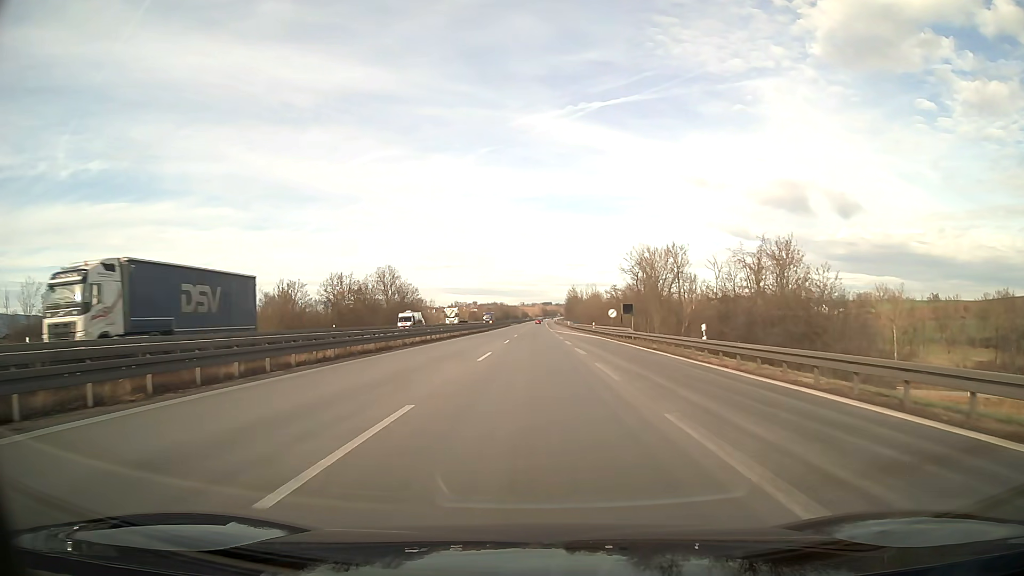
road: motorway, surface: asphalt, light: Day
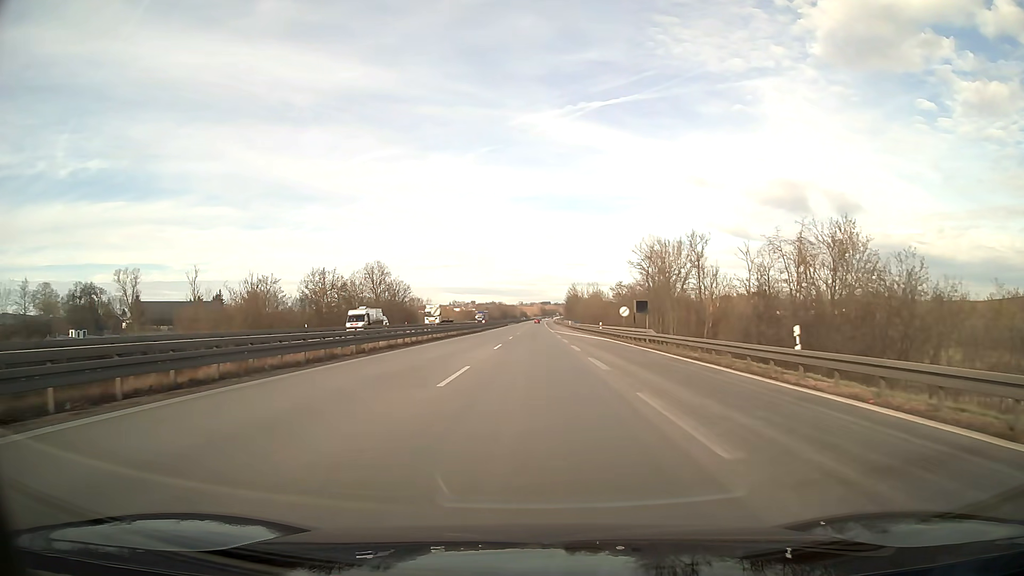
(0.0, +9.2) m; 0°
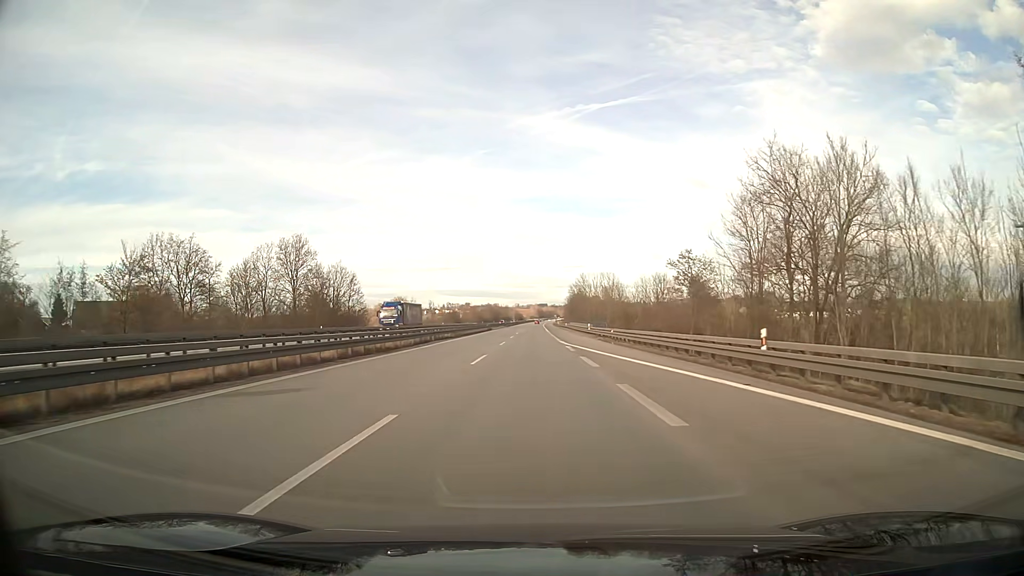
(+0.1, +46.4) m; 0°
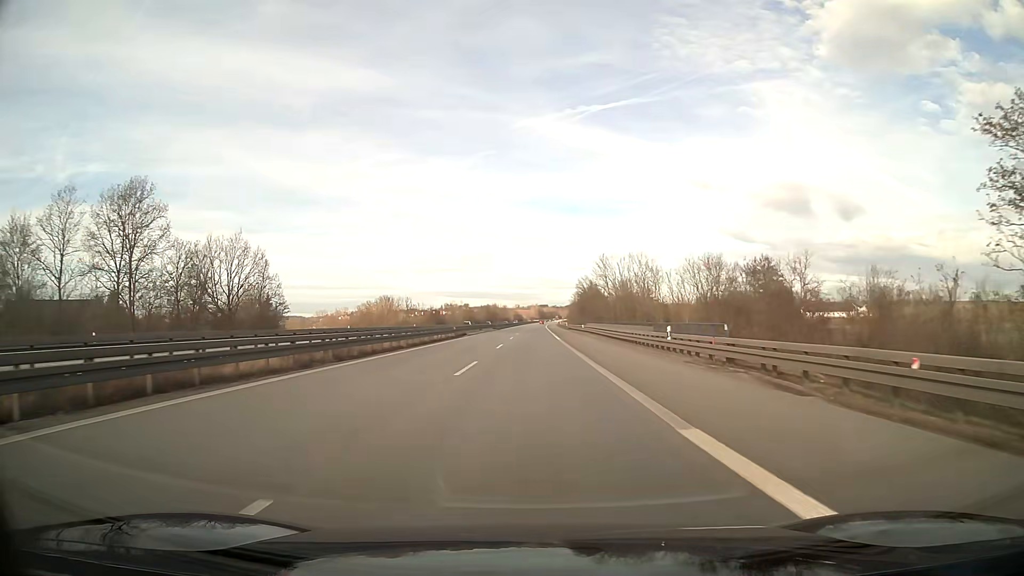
(0.0, +41.3) m; 0°
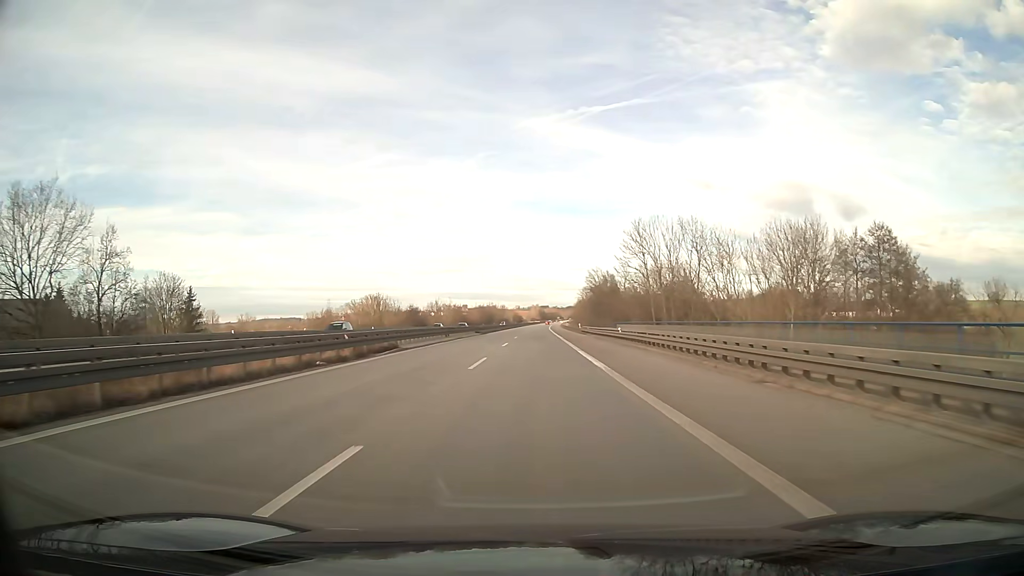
(0.0, +34.3) m; 0°
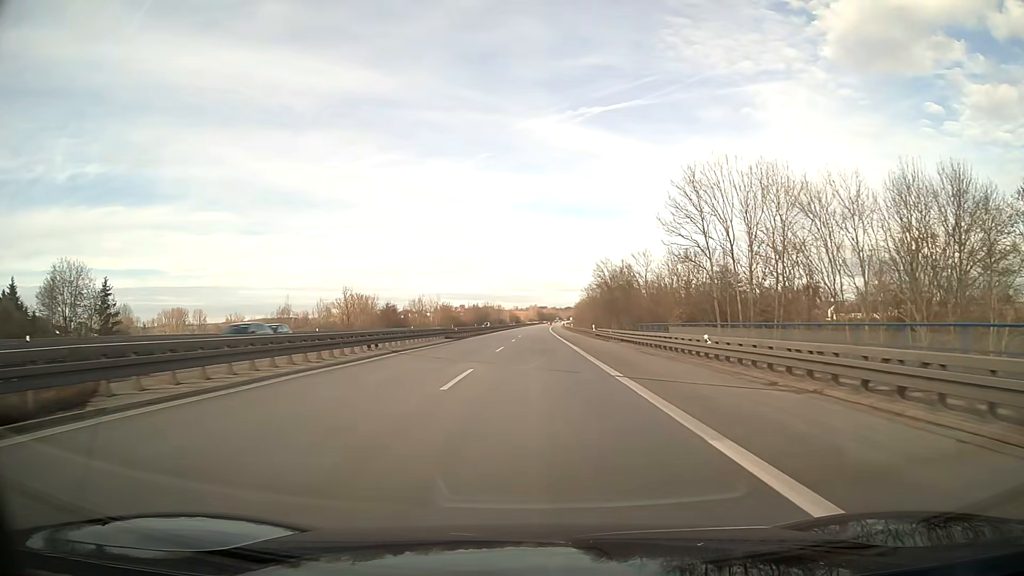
(0.0, +24.3) m; 0°
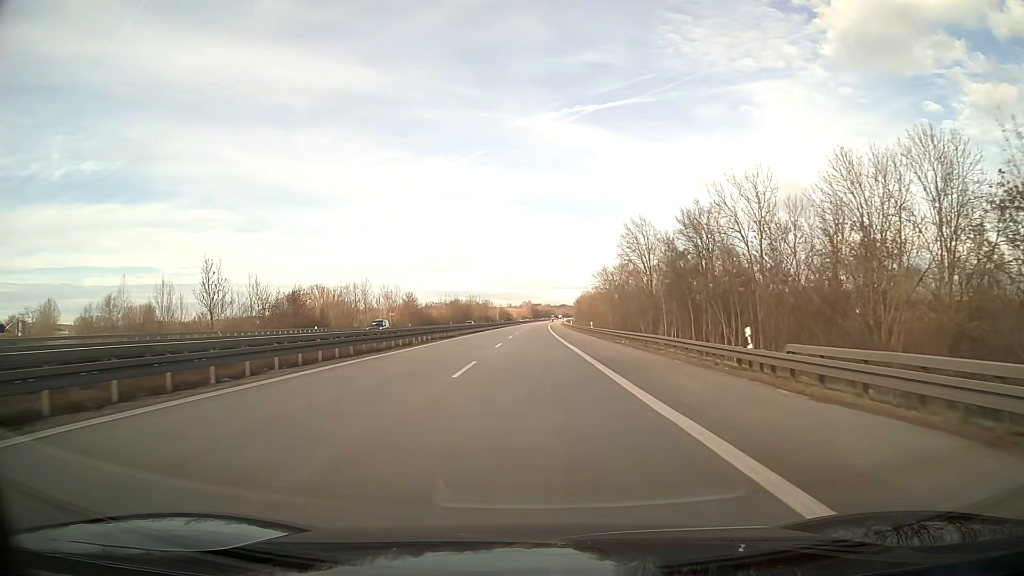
(+0.3, +51.8) m; +1°
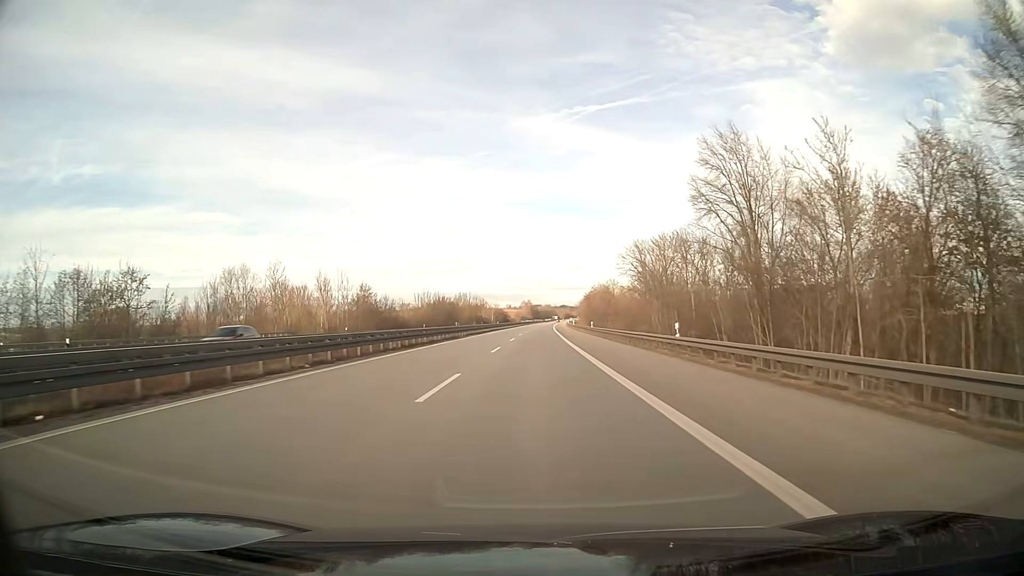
(0.0, +41.7) m; 0°
(0, +10) (0, +20) (0, +30) (0, +40) (0, +50) (0, +60) (0, +70) (+1, +80) (+1, +90) (+1, +100) m
